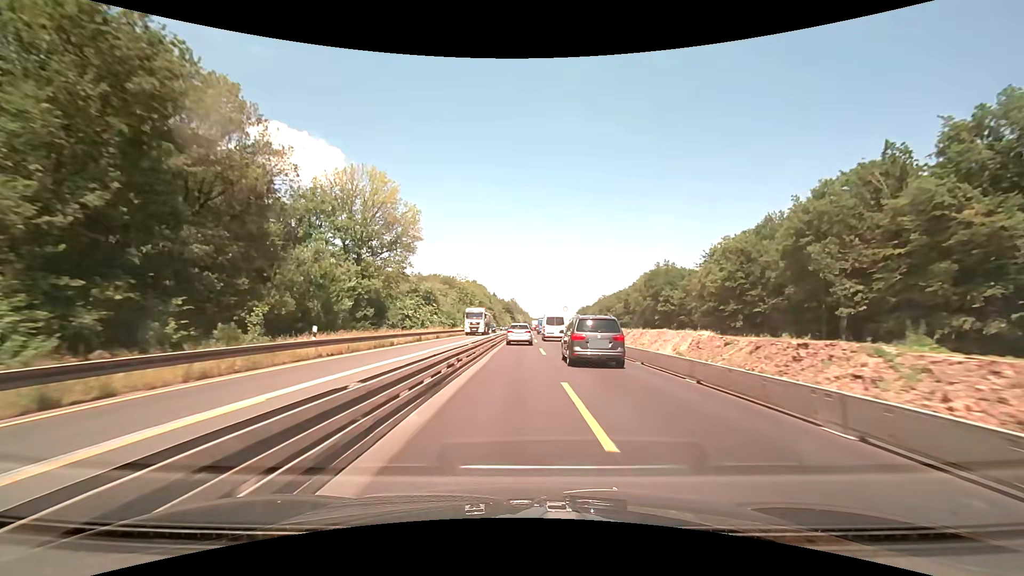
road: motorway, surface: concrete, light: Day
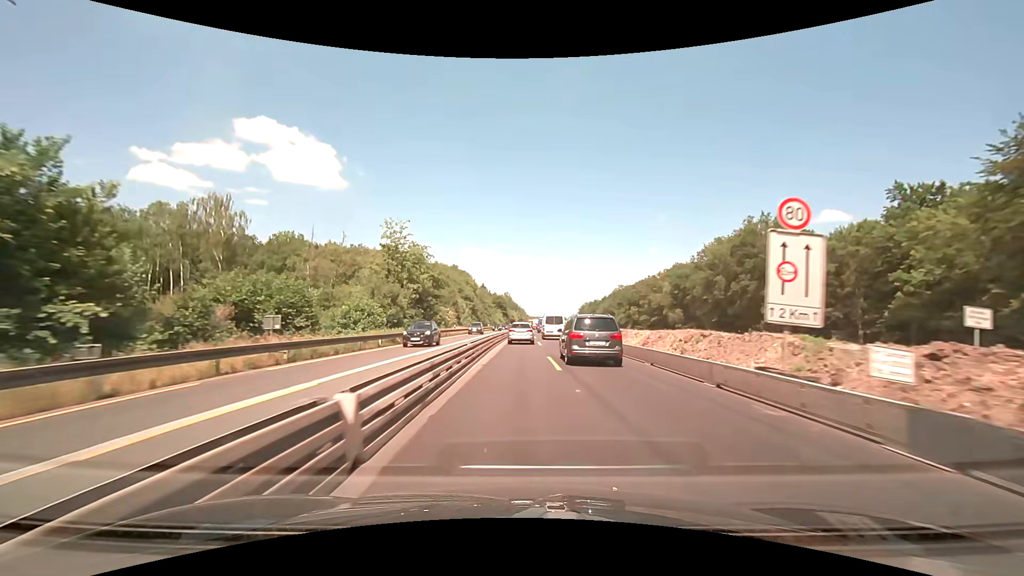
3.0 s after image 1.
(+0.3, +63.2) m; +1°
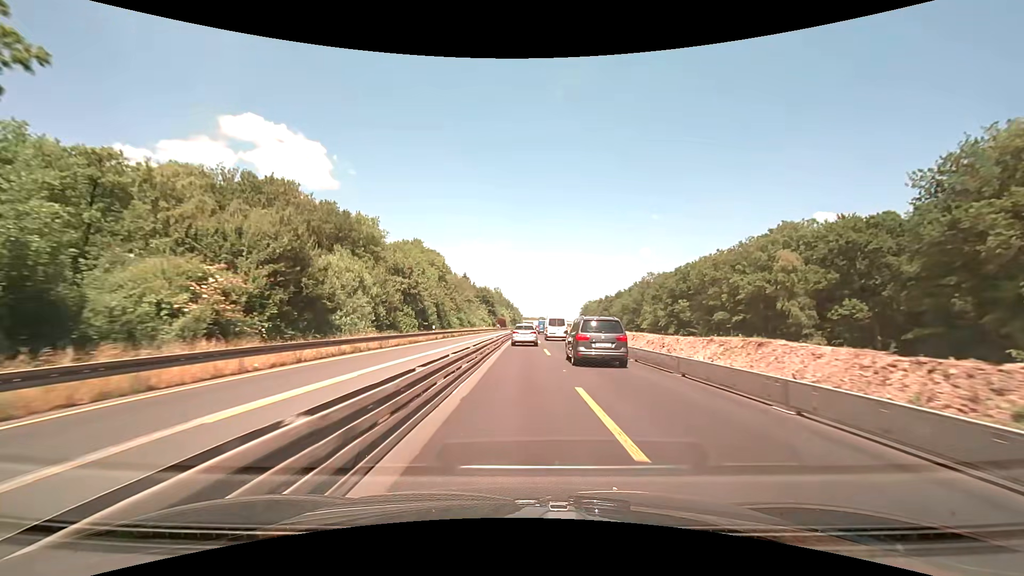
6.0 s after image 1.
(+0.1, +63.4) m; +1°
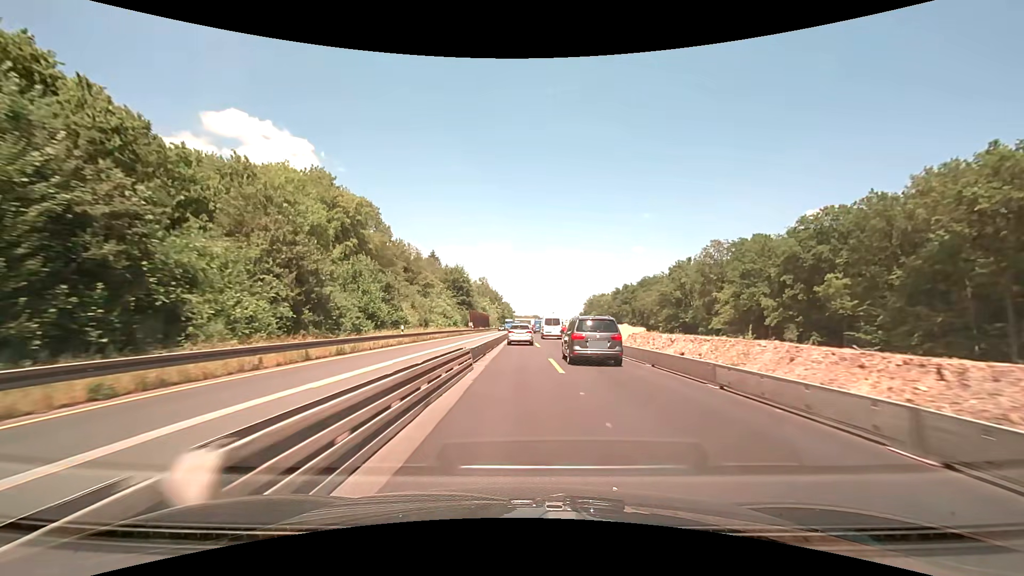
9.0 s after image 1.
(+0.4, +63.3) m; +1°
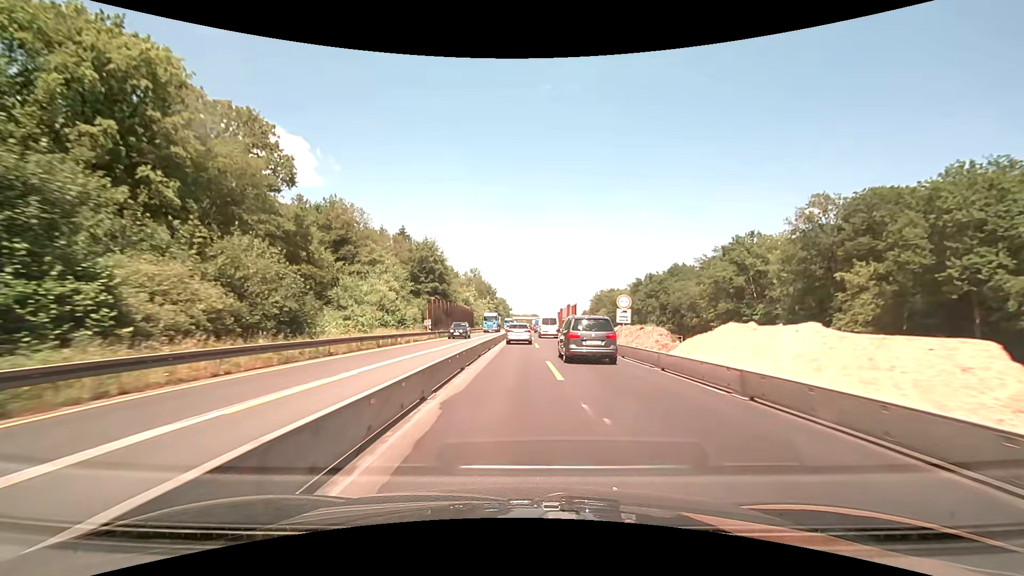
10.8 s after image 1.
(+0.1, +38.0) m; 0°
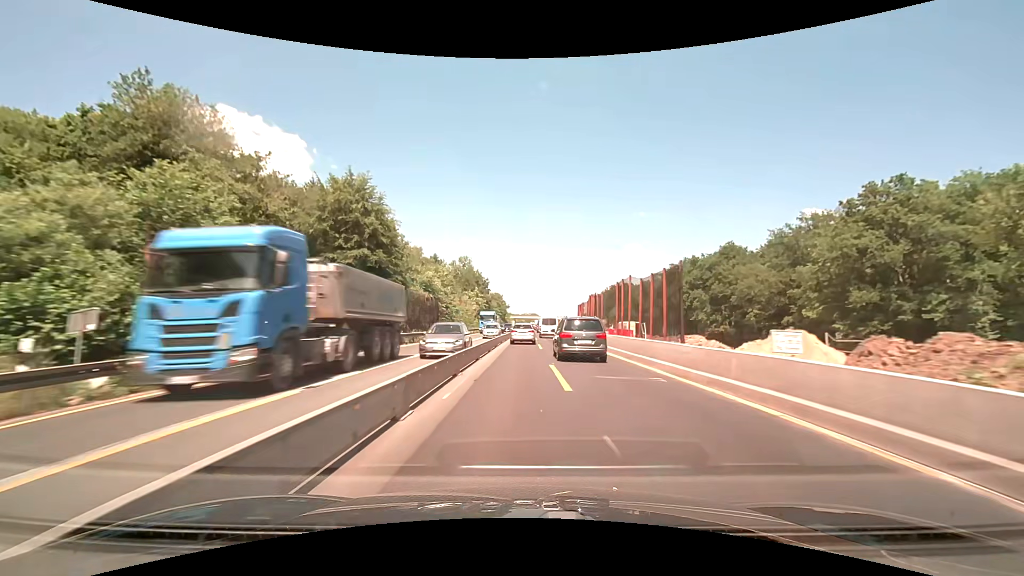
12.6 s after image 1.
(0.0, +38.0) m; 0°
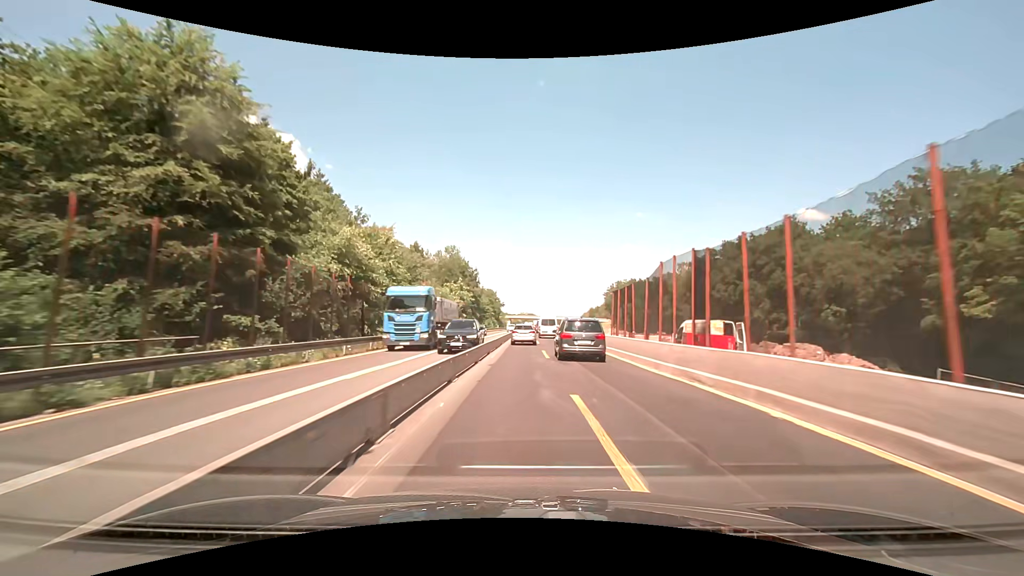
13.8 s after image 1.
(+0.1, +25.4) m; 0°
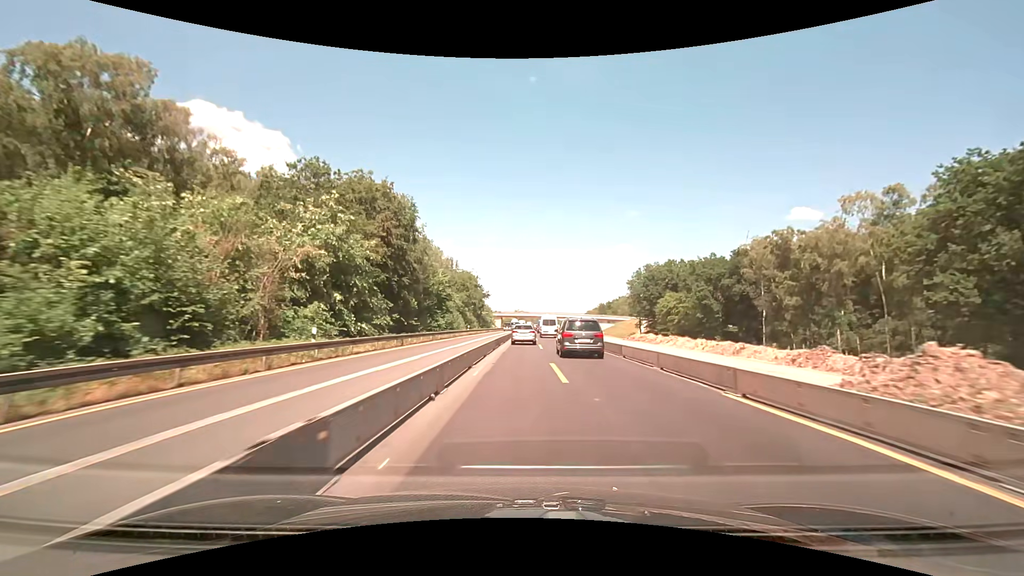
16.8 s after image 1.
(+0.4, +63.4) m; +1°
(0, +10) (0, +20) (0, +30) (0, +40) (0, +50) (0, +60) (0, +70) (+1, +80) (+1, +90) (+1, +100) m
